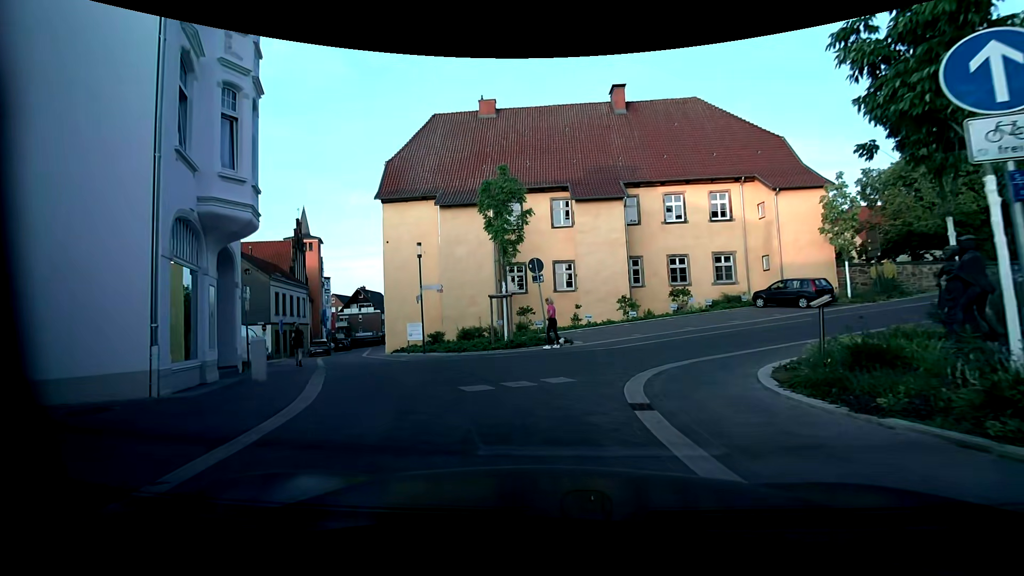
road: residential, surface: paving_stones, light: Day
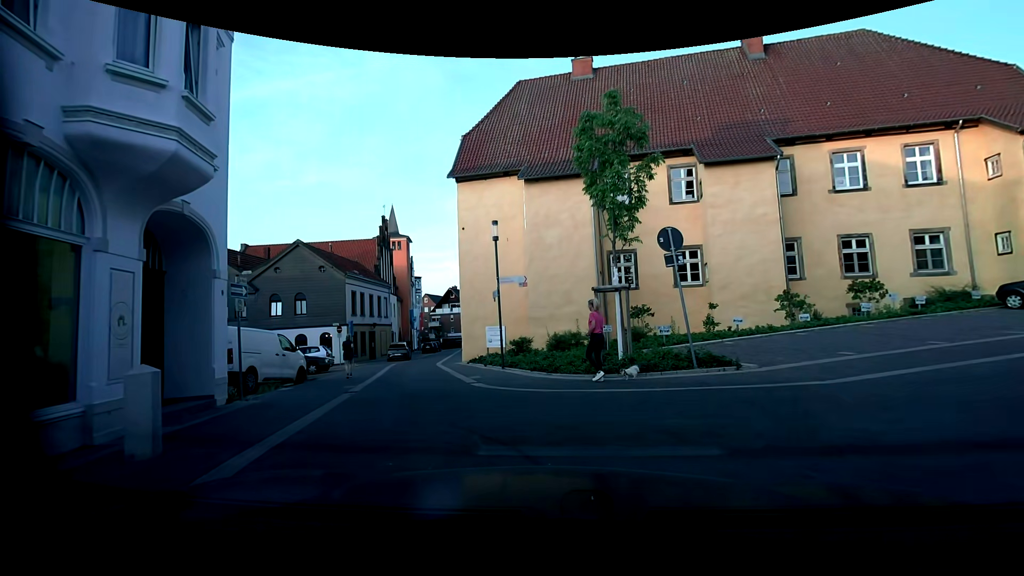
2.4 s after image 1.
(-0.5, +6.4) m; -9°
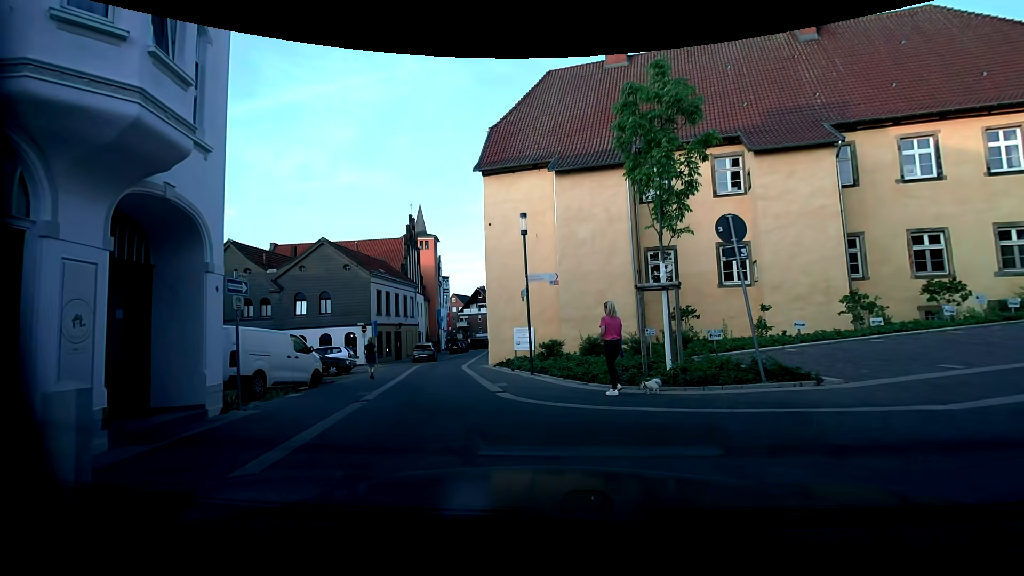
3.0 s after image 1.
(-0.1, +1.5) m; -5°
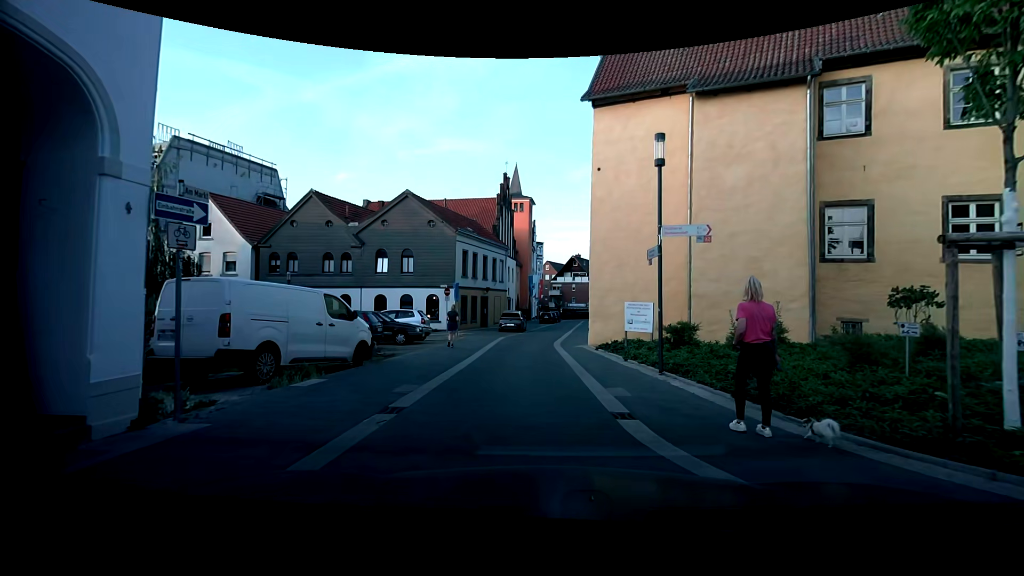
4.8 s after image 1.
(-0.5, +5.1) m; -11°
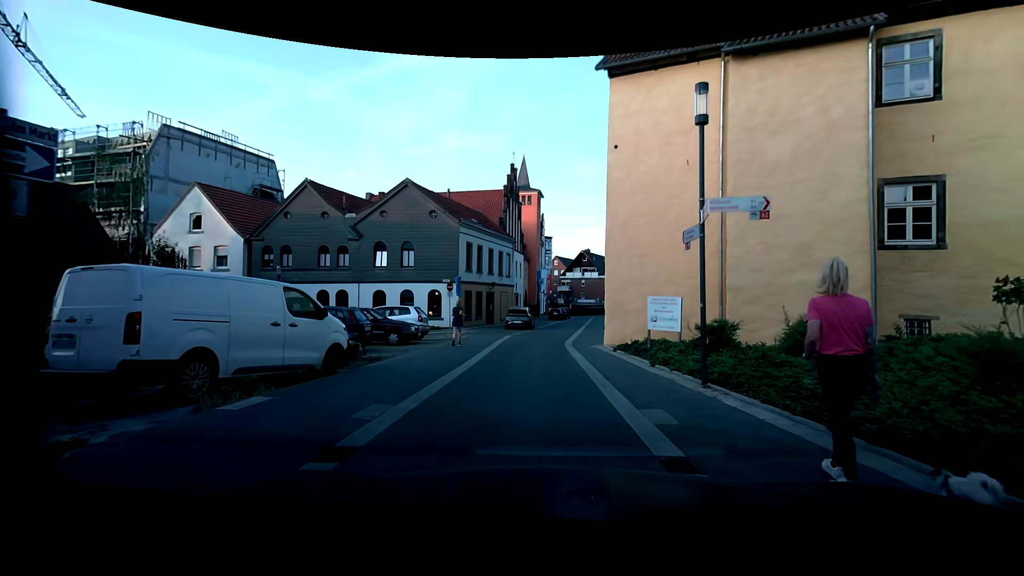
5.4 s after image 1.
(0.0, +2.3) m; -1°
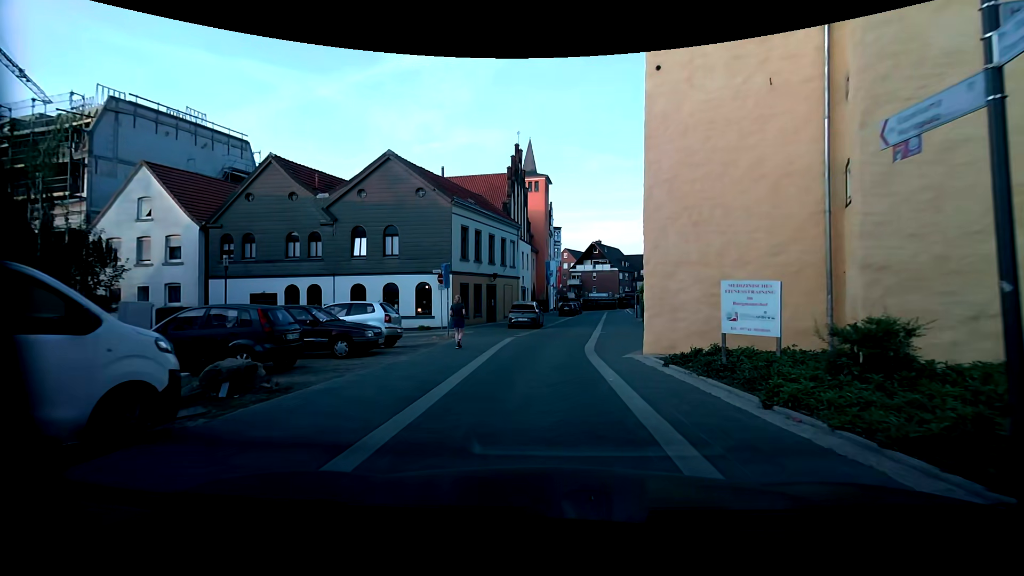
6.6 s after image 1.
(0.0, +5.6) m; -2°
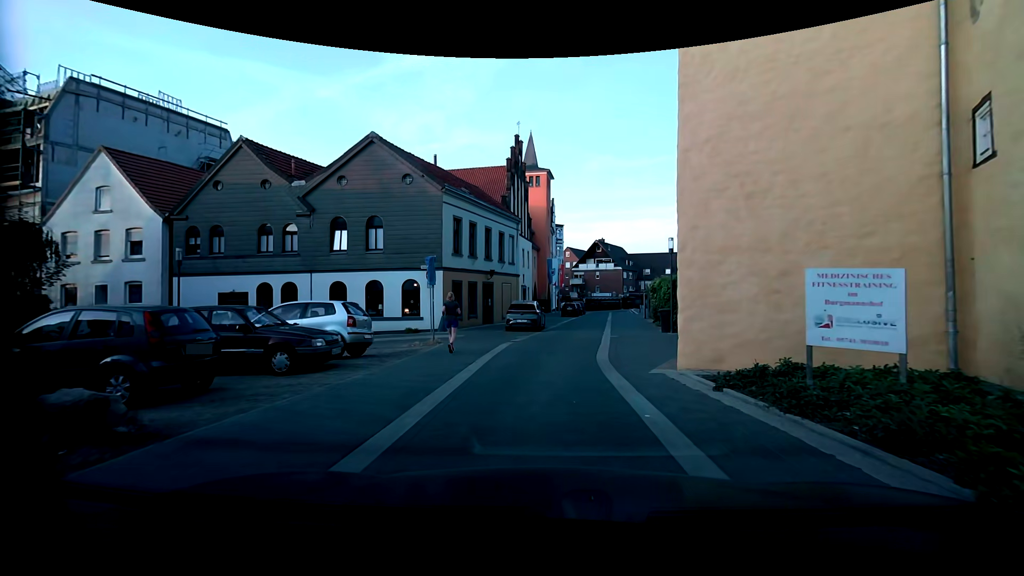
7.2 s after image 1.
(0.0, +3.0) m; 0°
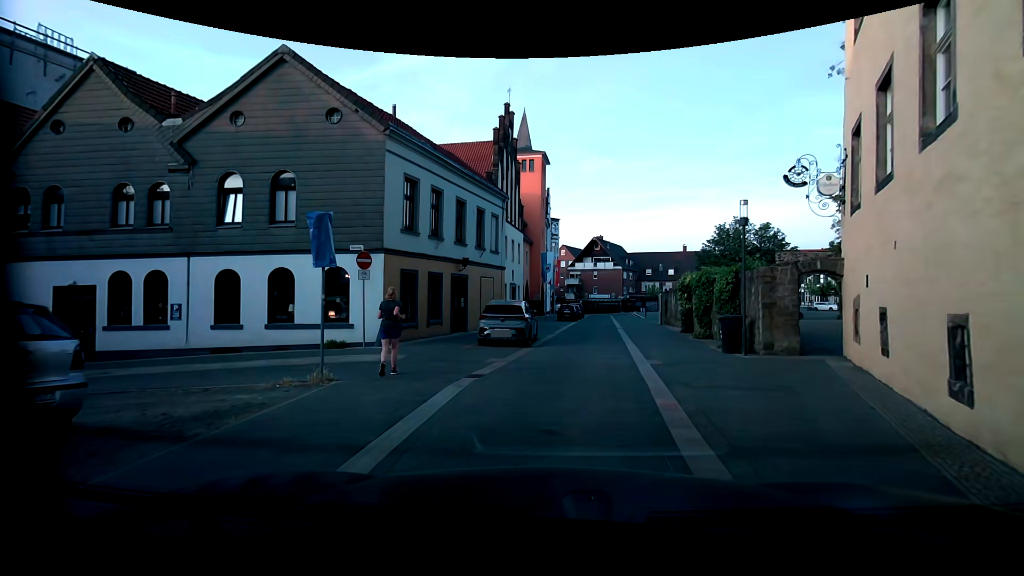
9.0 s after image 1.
(-0.1, +8.3) m; +1°
(+1, +10) (+2, +20) (+3, +30) (+4, +40) (+5, +50) (+7, +60) (+7, +70) (+8, +80) (+6, +89) (+1, +98) m
